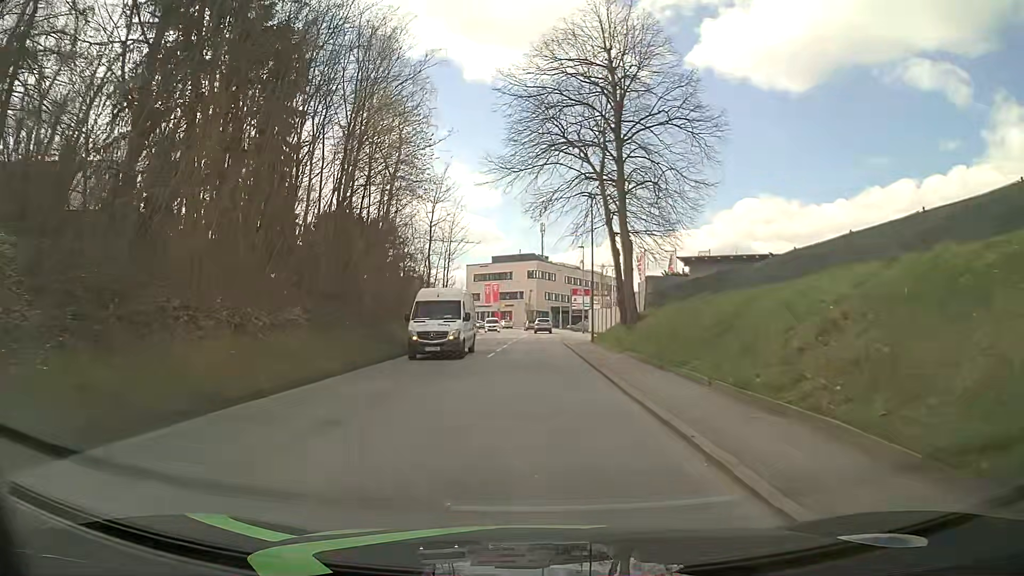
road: tertiary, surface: asphalt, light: Day
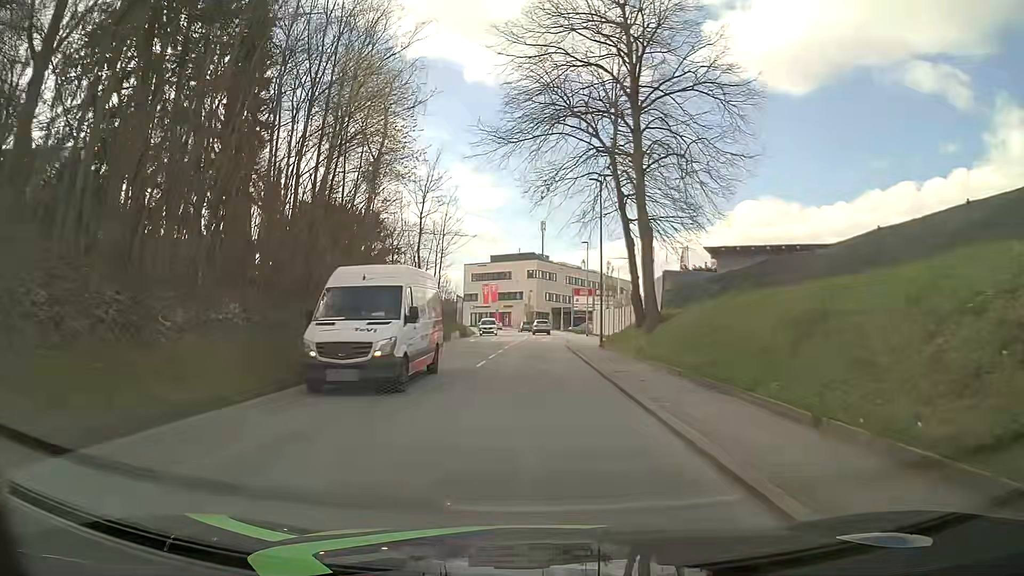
(0.0, +4.8) m; +2°
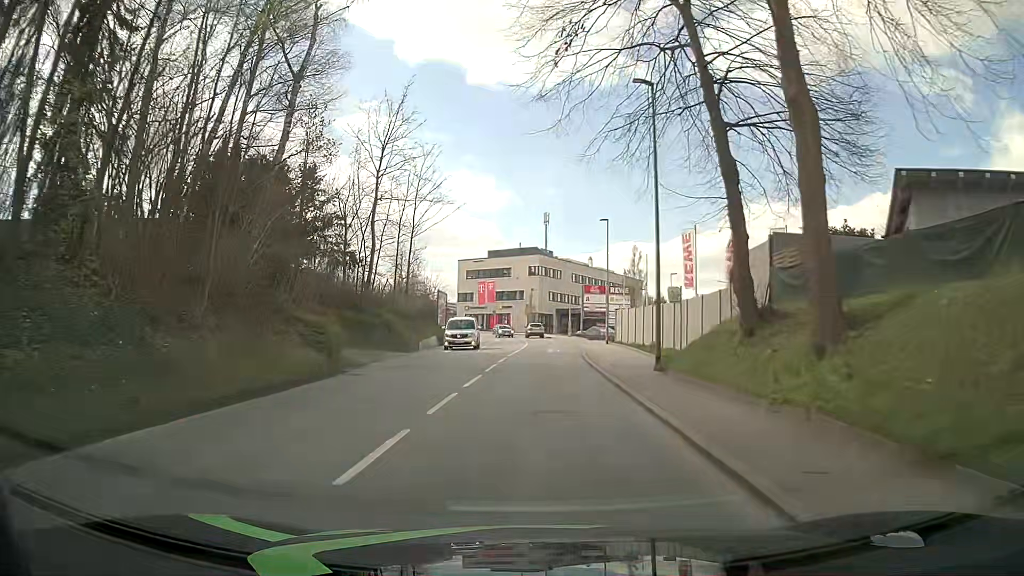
(-0.4, +14.5) m; -2°
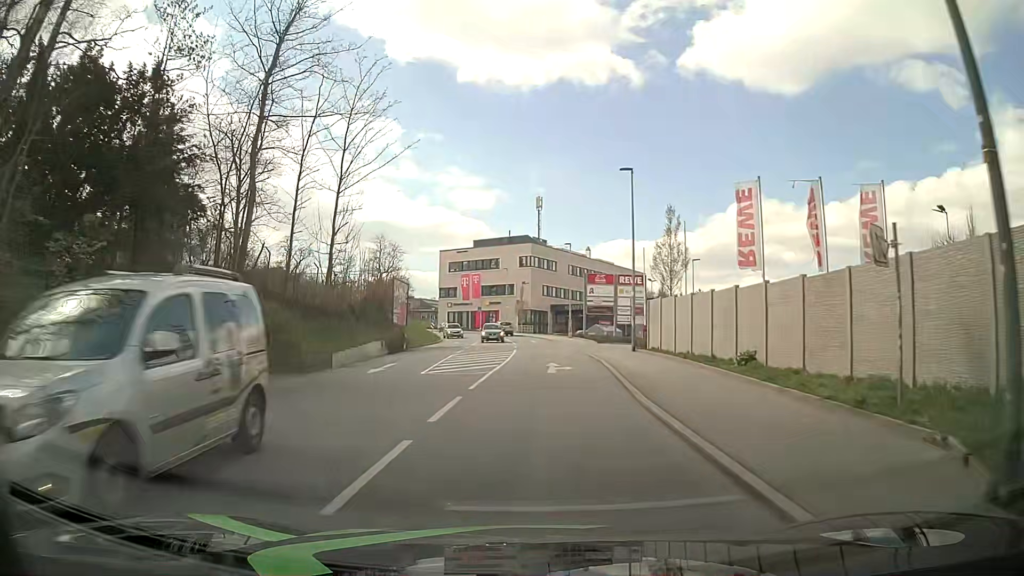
(0.0, +14.4) m; +2°
